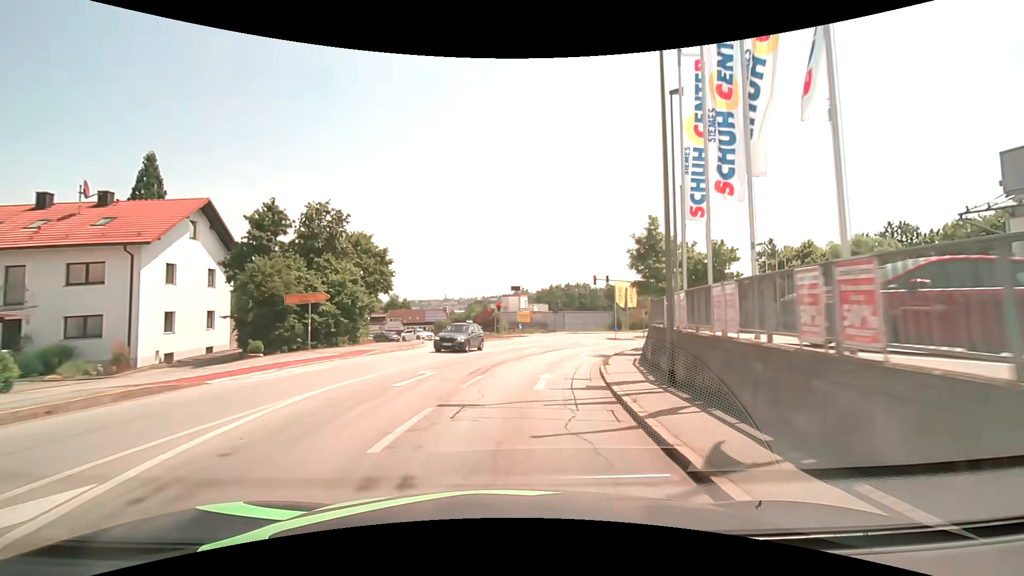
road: tertiary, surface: asphalt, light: Day
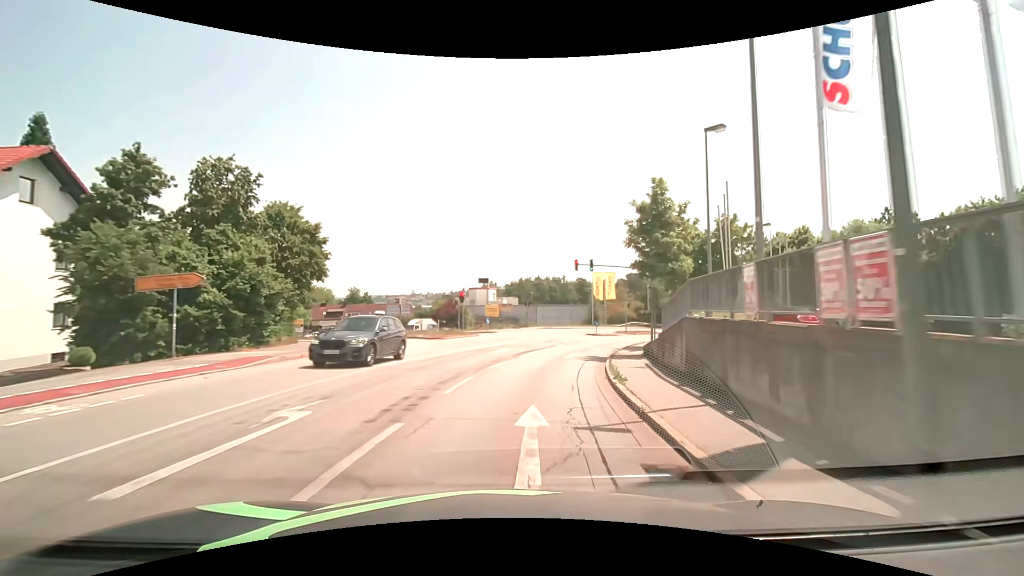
(+0.2, +7.6) m; +3°
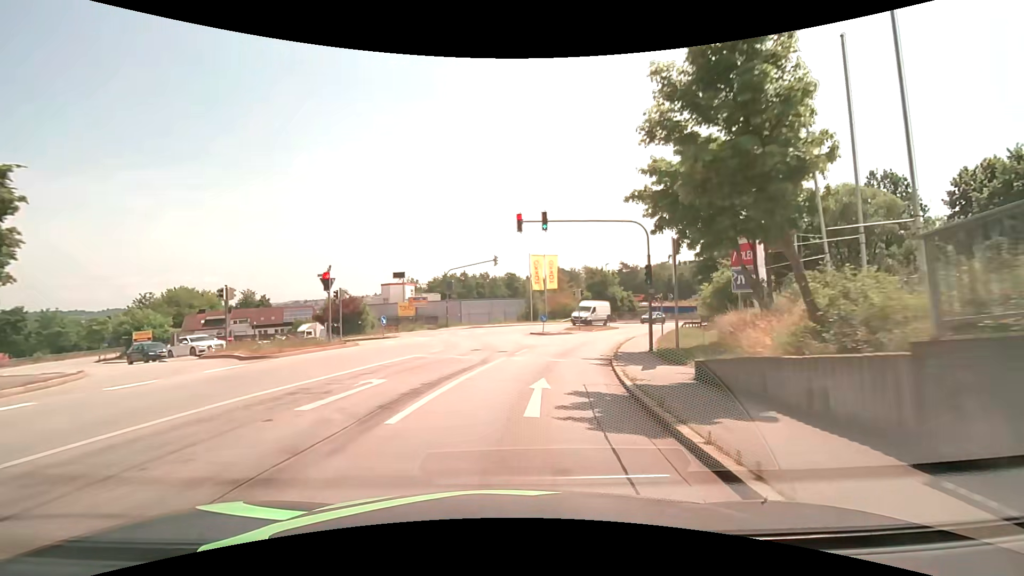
(+1.2, +15.3) m; +9°
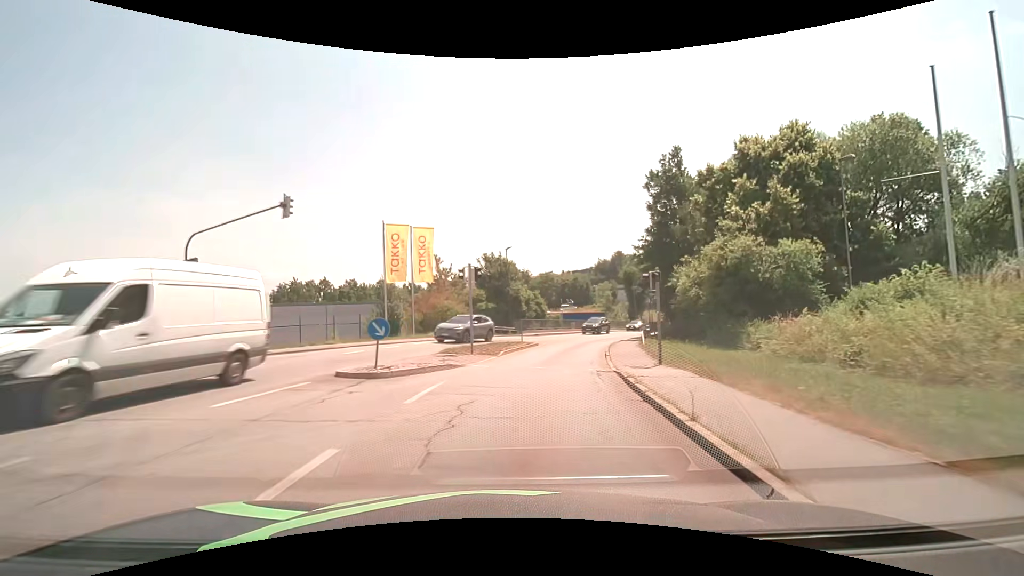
(+2.6, +22.7) m; +14°
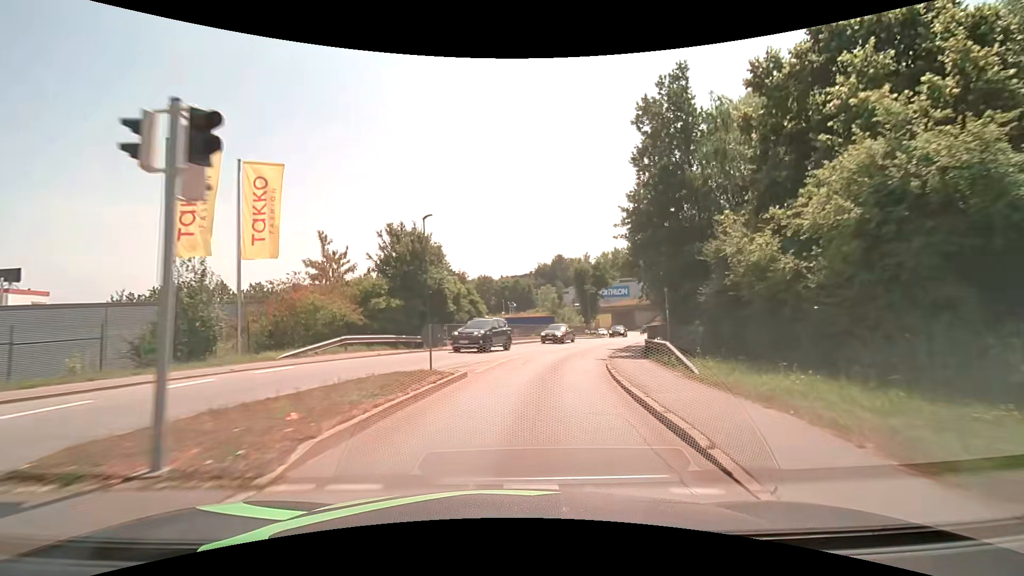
(+0.9, +15.1) m; +6°
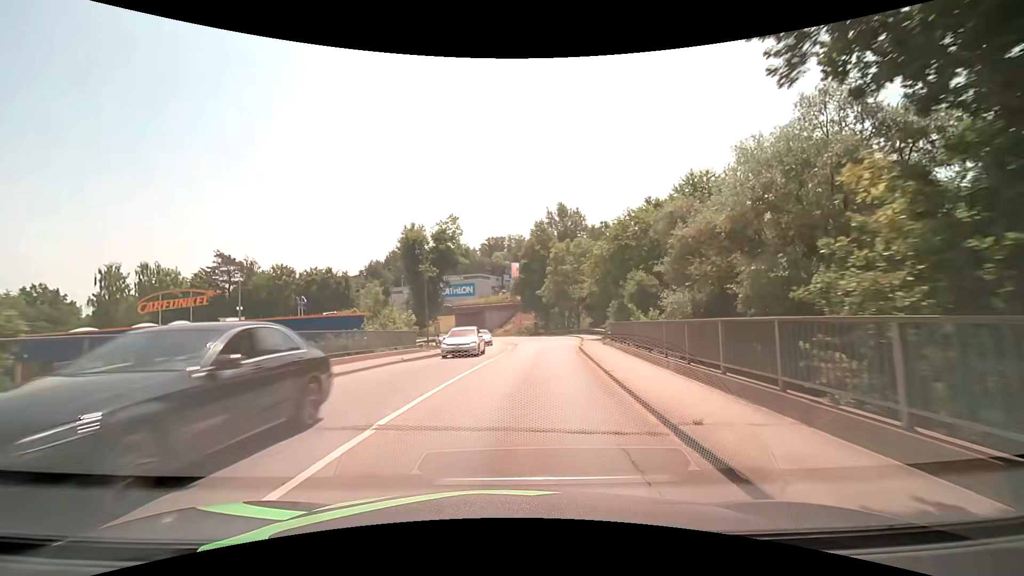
(+4.6, +29.9) m; +18°
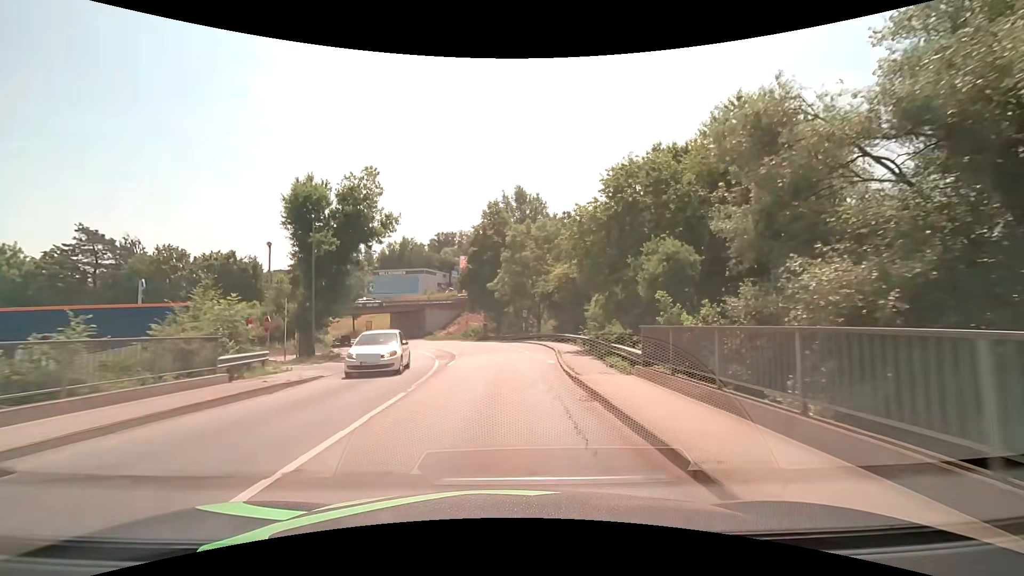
(+1.1, +15.1) m; +6°
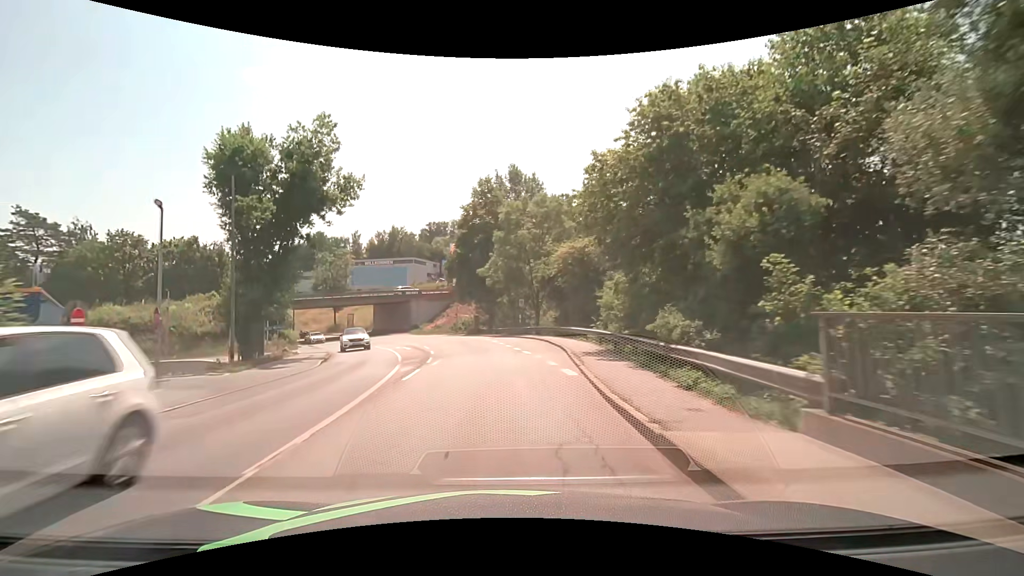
(+0.1, +7.6) m; +1°
(0, +10) (-1, +20) (-2, +30) (-4, +40) (-7, +49) (-11, +58) (-16, +67) (-21, +76) (-27, +83) (-34, +91) m
